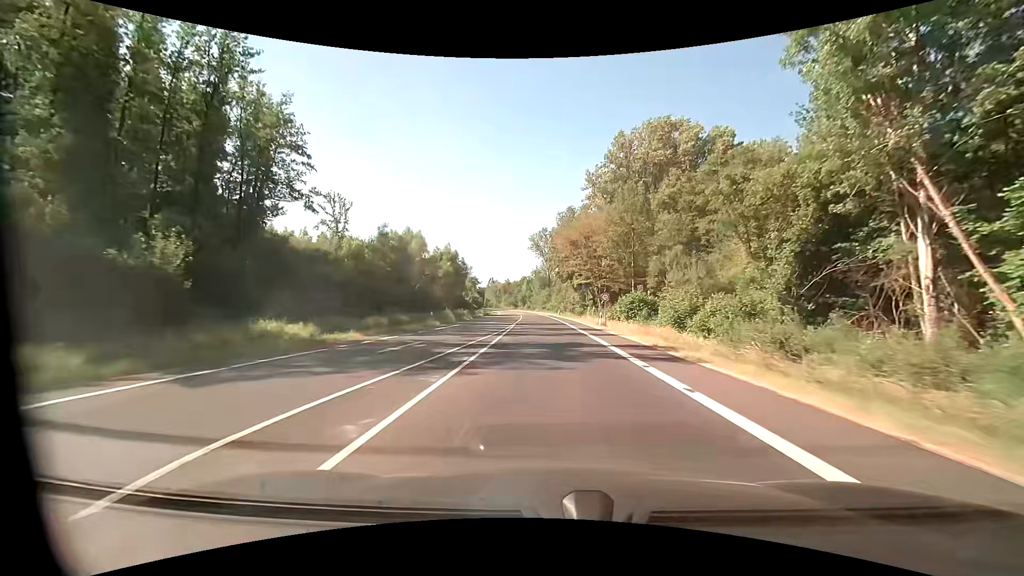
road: primary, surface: asphalt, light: Day
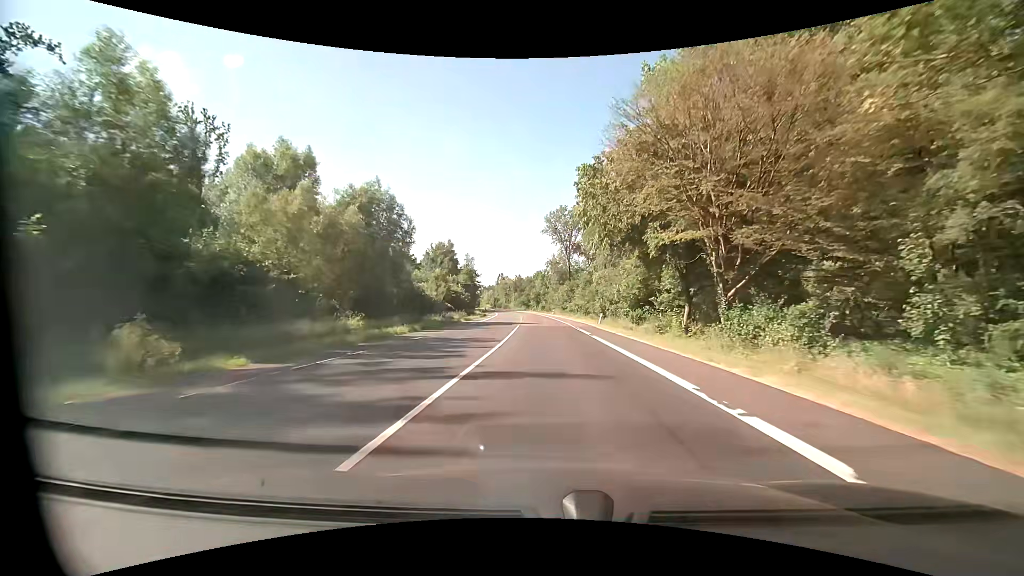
(-0.8, +45.9) m; -2°
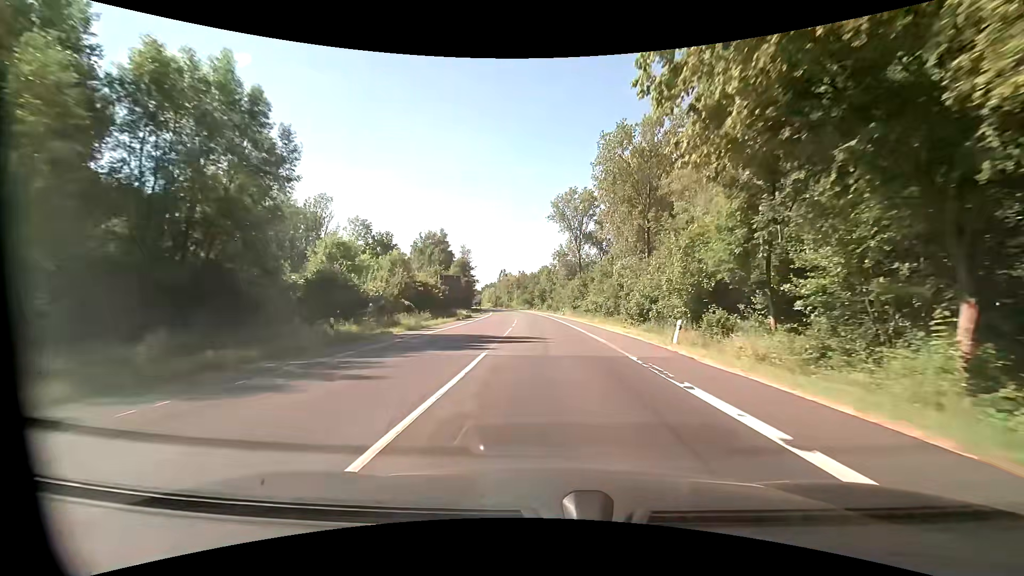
(-0.2, +22.7) m; -1°
(0, +10) (0, +20) (0, +30) (-1, +40) (-1, +50) (-2, +60) (-2, +70) (-3, +80) (-4, +90) (-5, +100) m
